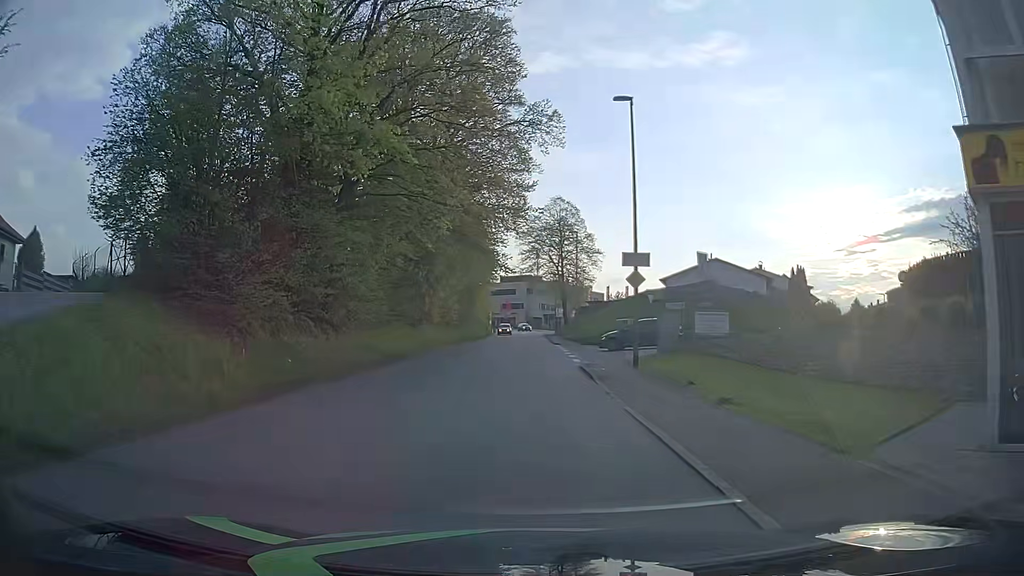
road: tertiary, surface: asphalt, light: Day
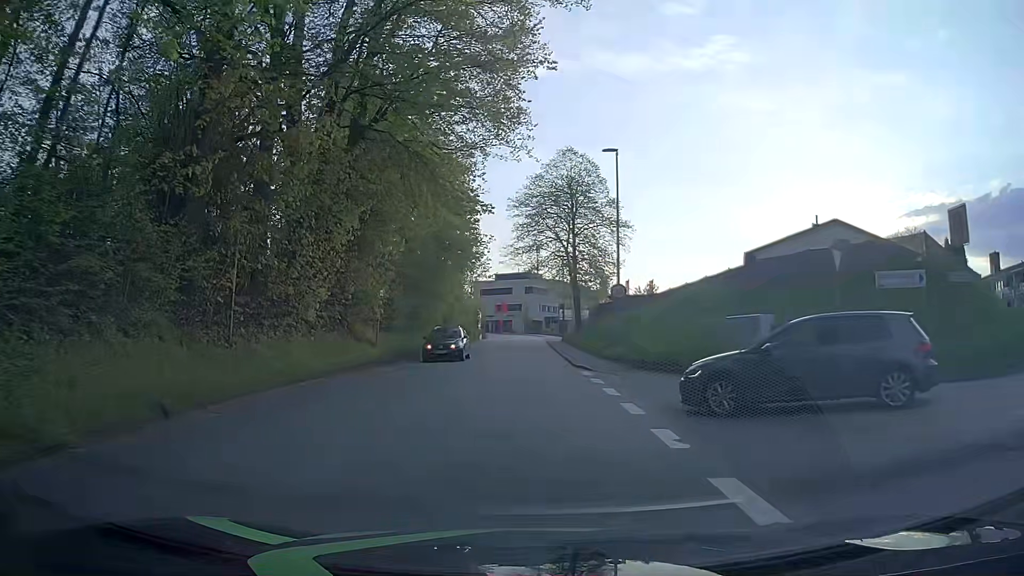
(-0.2, +23.9) m; 0°
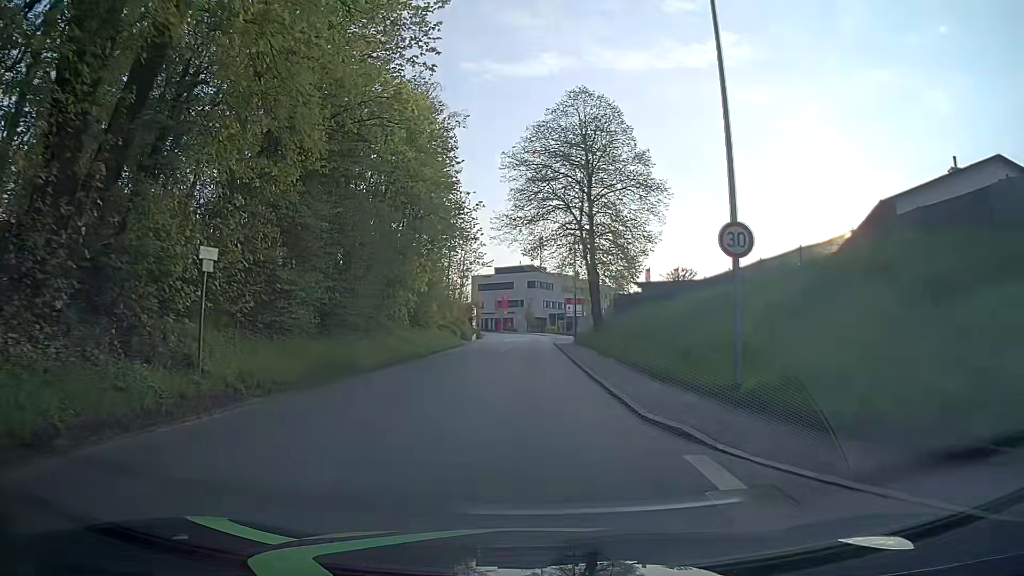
(-0.1, +14.3) m; 0°
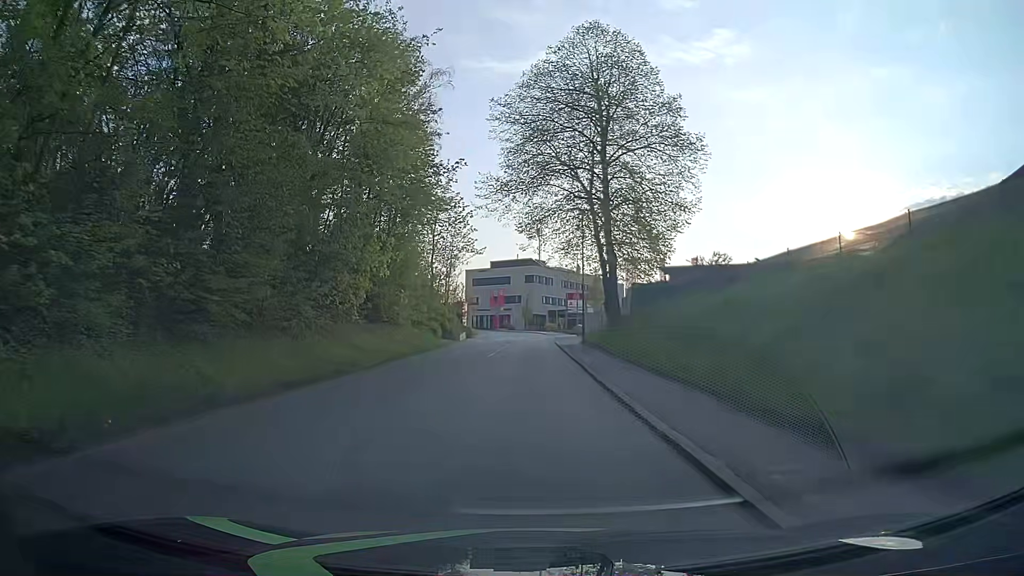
(0.0, +9.6) m; +1°
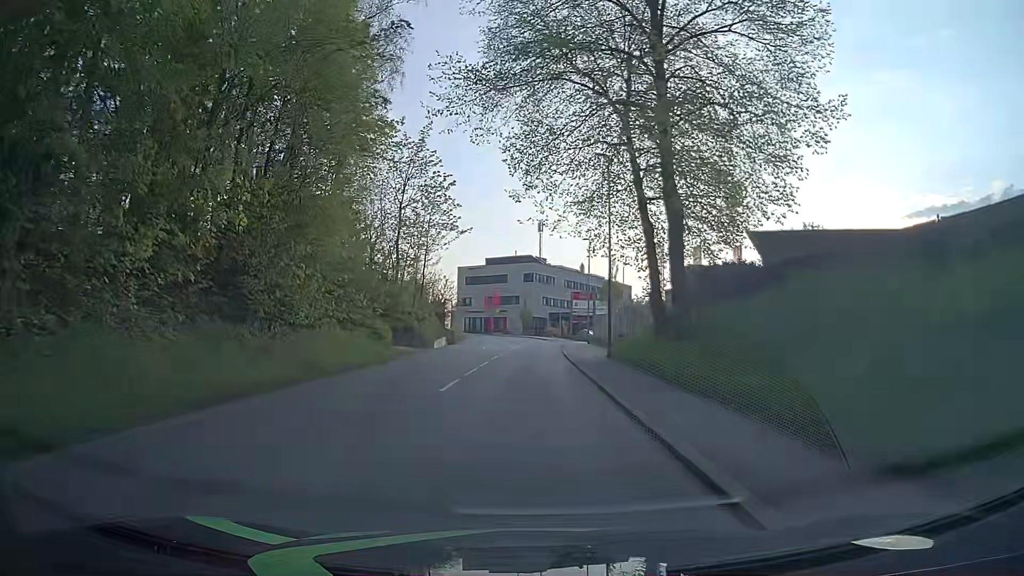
(-0.2, +14.5) m; 0°
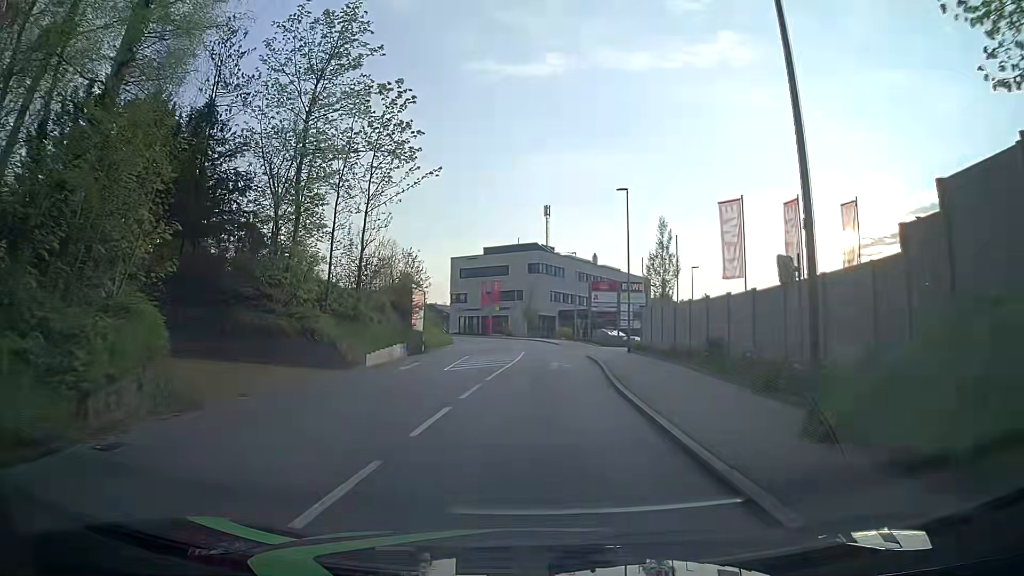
(-0.2, +19.2) m; -1°
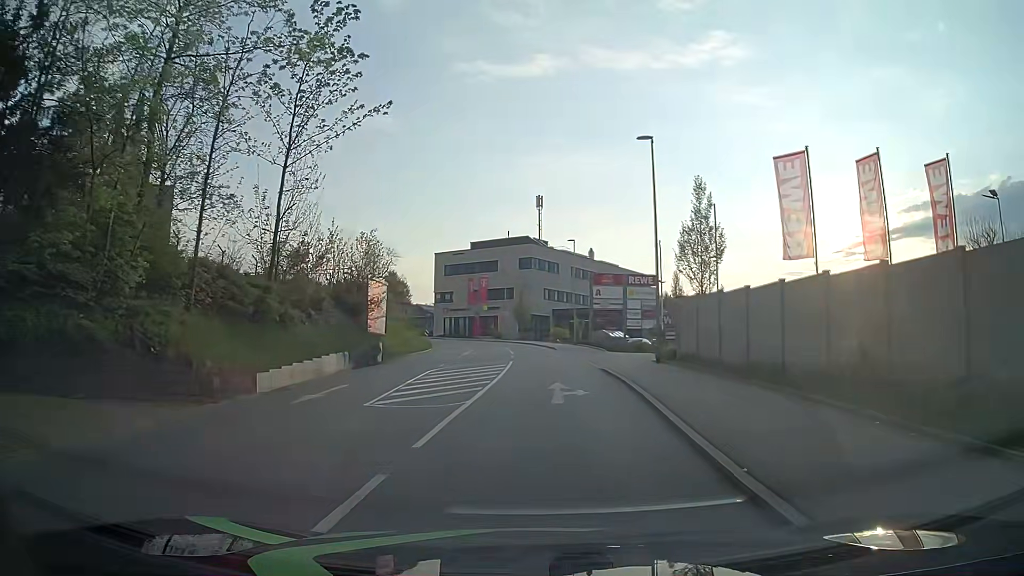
(0.0, +9.5) m; +1°
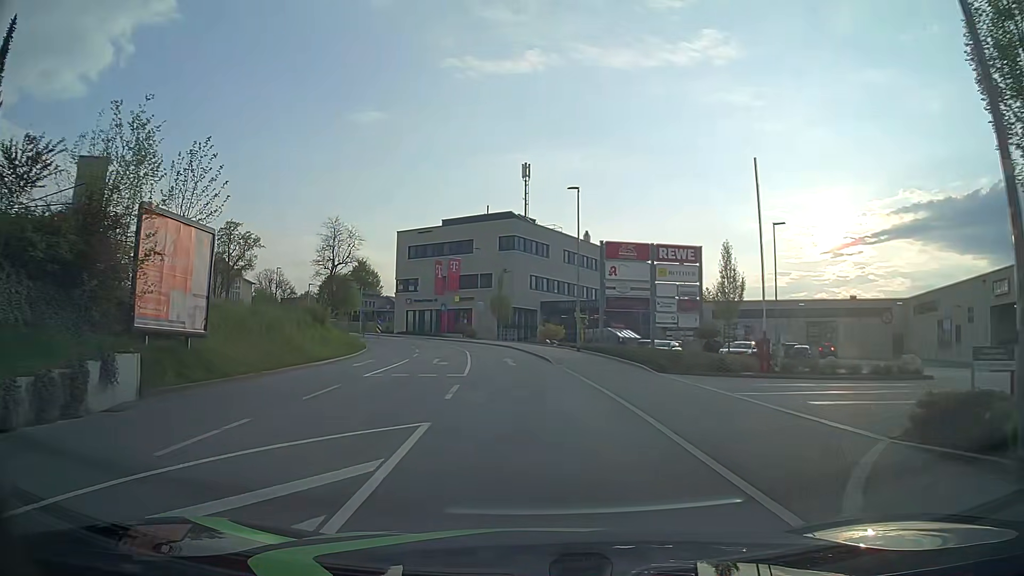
(+0.2, +19.1) m; +1°
